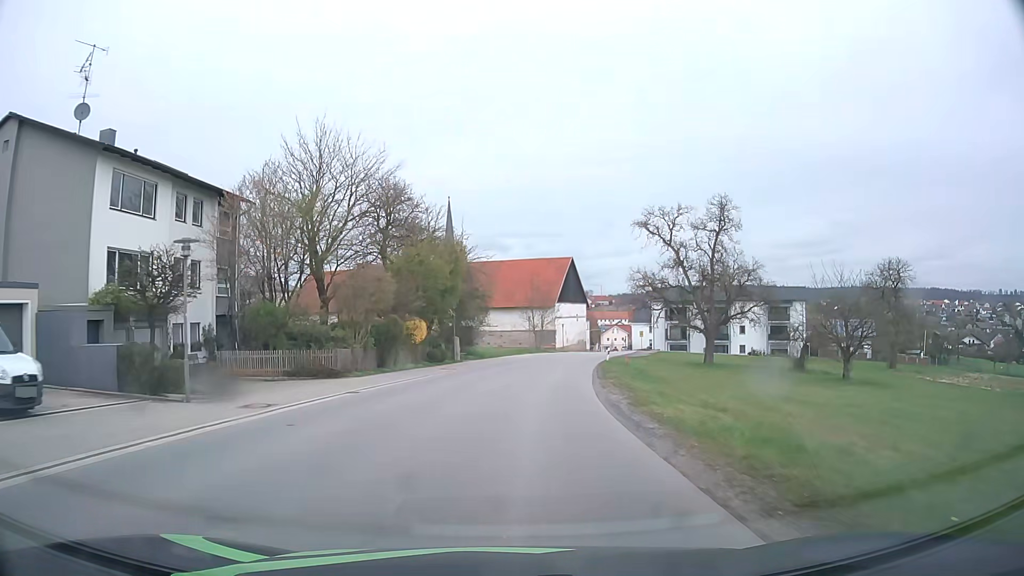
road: tertiary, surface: asphalt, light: Day
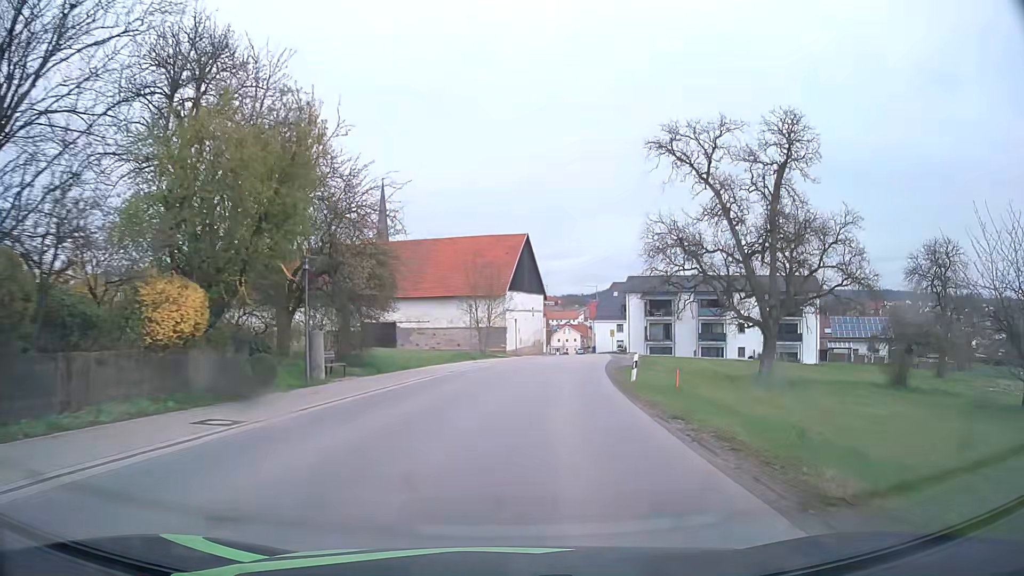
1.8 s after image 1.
(+0.7, +23.1) m; +5°
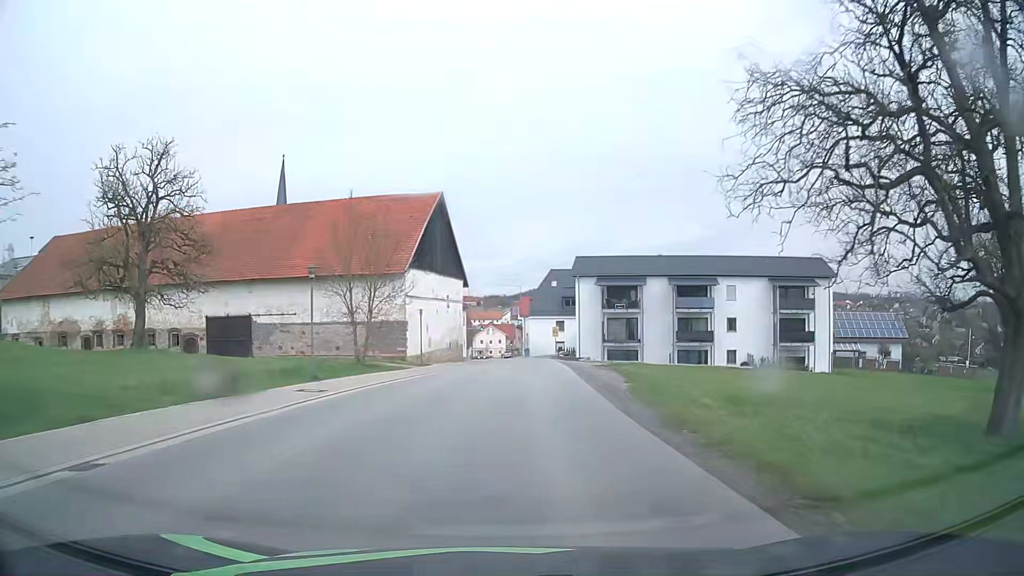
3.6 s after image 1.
(+1.3, +22.8) m; +7°
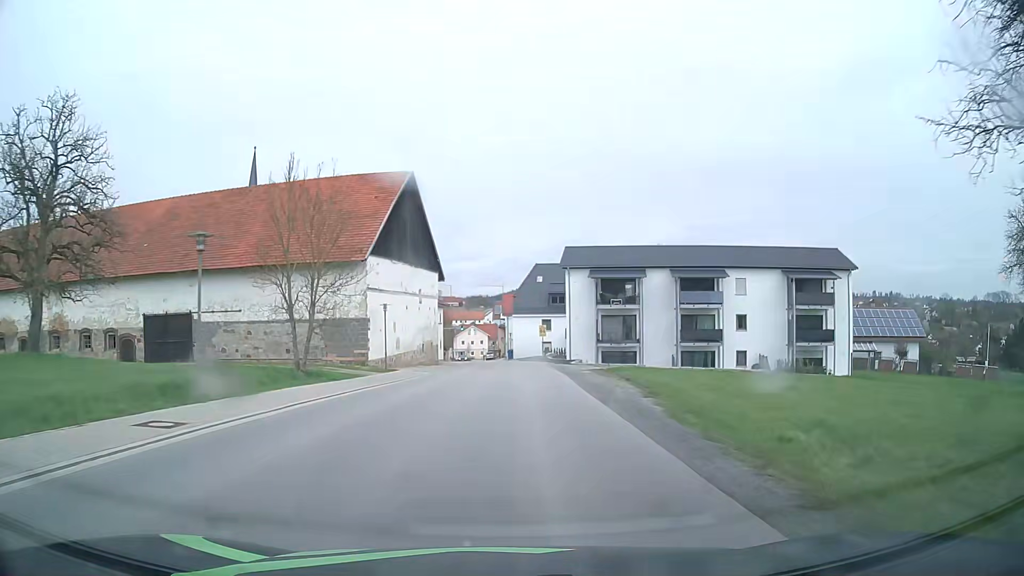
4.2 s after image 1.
(+0.1, +7.5) m; +1°
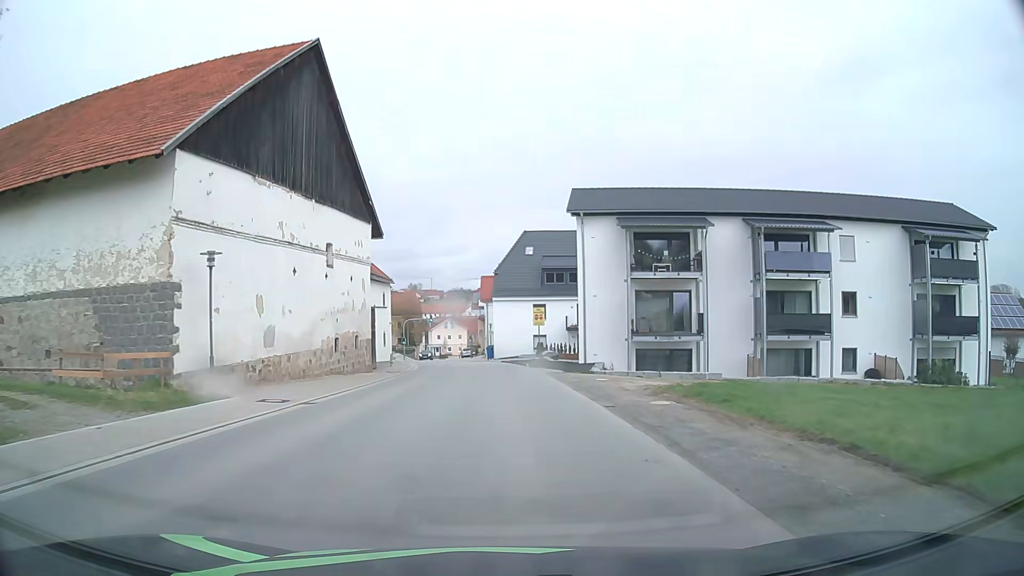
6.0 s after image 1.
(+0.5, +21.9) m; +2°
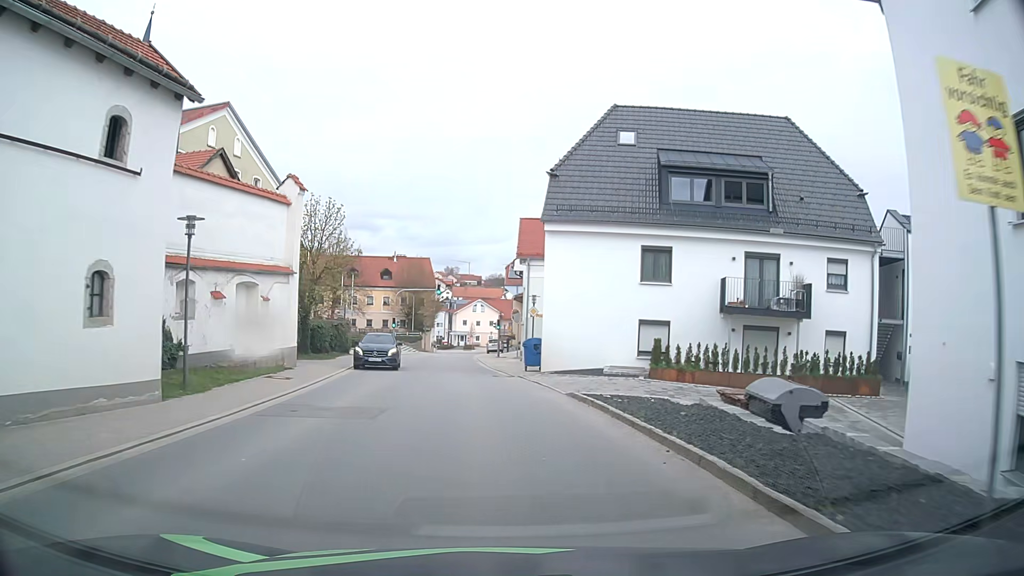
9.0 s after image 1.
(-0.7, +34.5) m; -4°
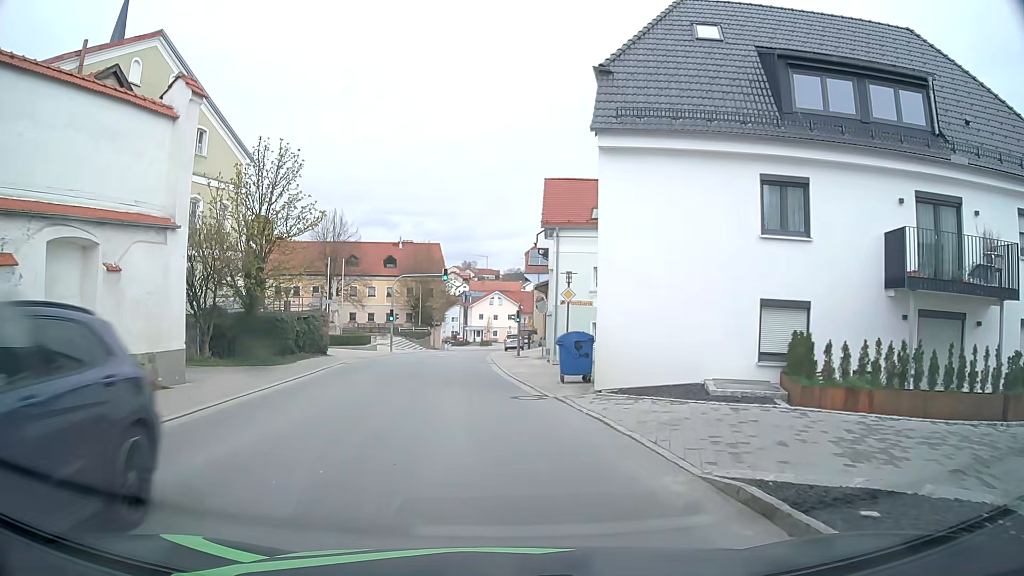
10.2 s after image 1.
(0.0, +10.0) m; 0°
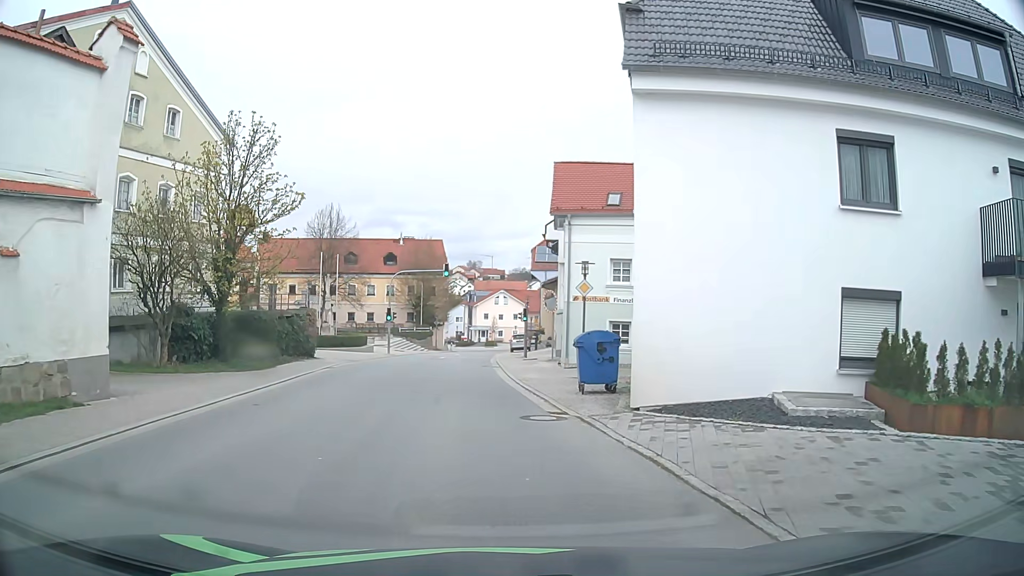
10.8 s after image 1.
(-0.1, +3.3) m; -2°
